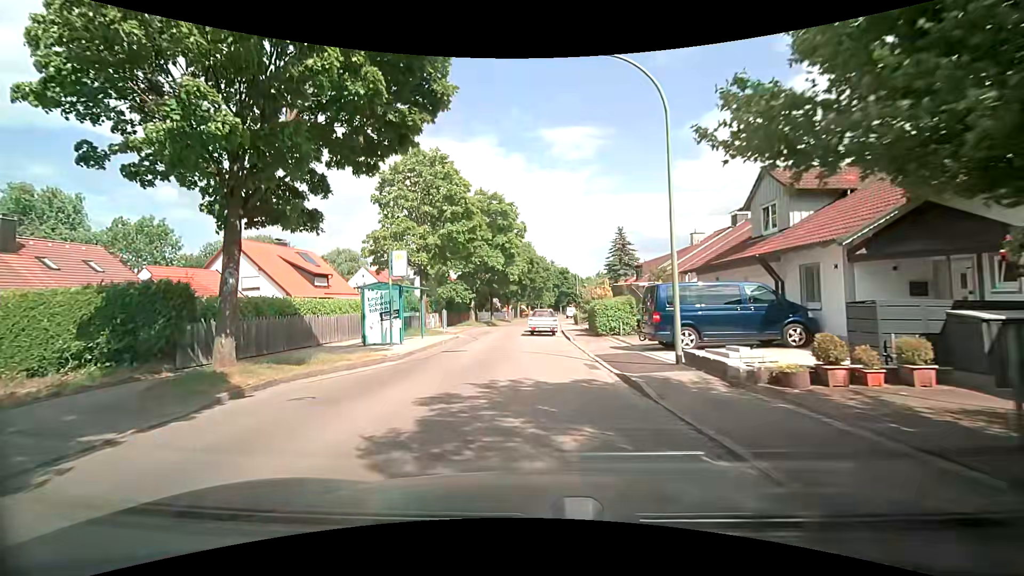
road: residential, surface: asphalt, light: Day
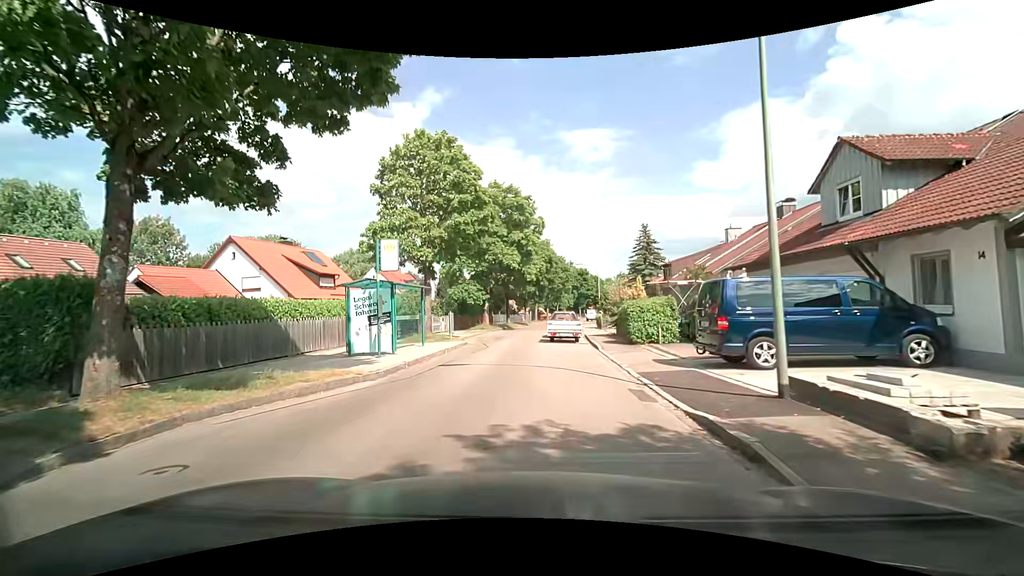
(-0.1, +3.5) m; -2°
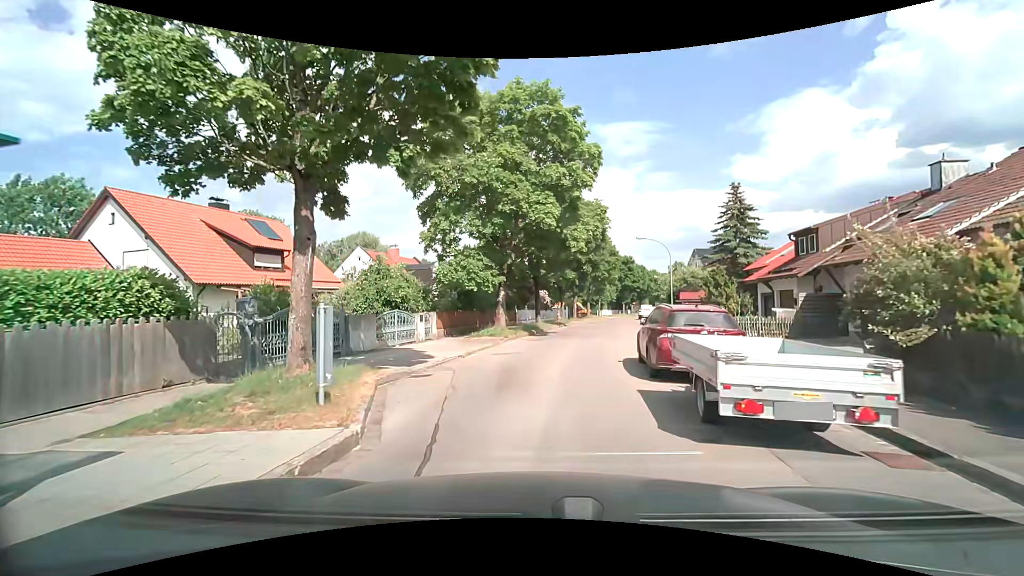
(-1.2, +17.4) m; -5°
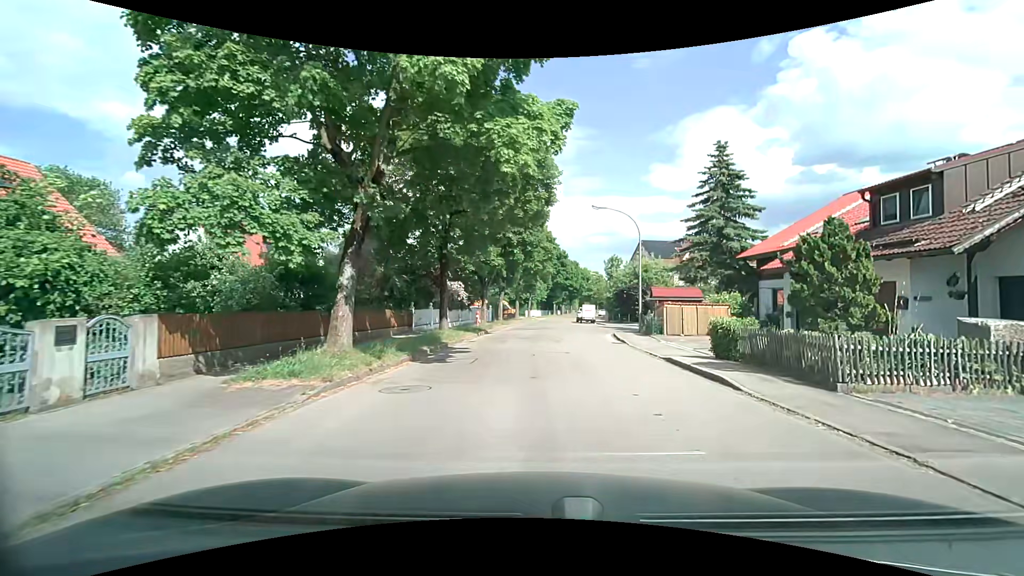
(+0.7, +13.6) m; +9°
